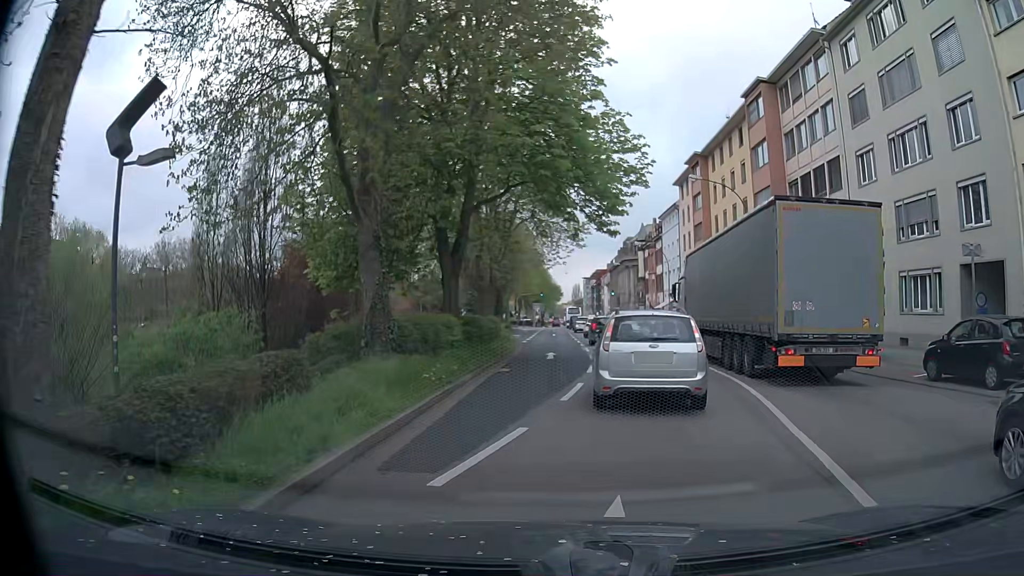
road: primary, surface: asphalt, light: Day
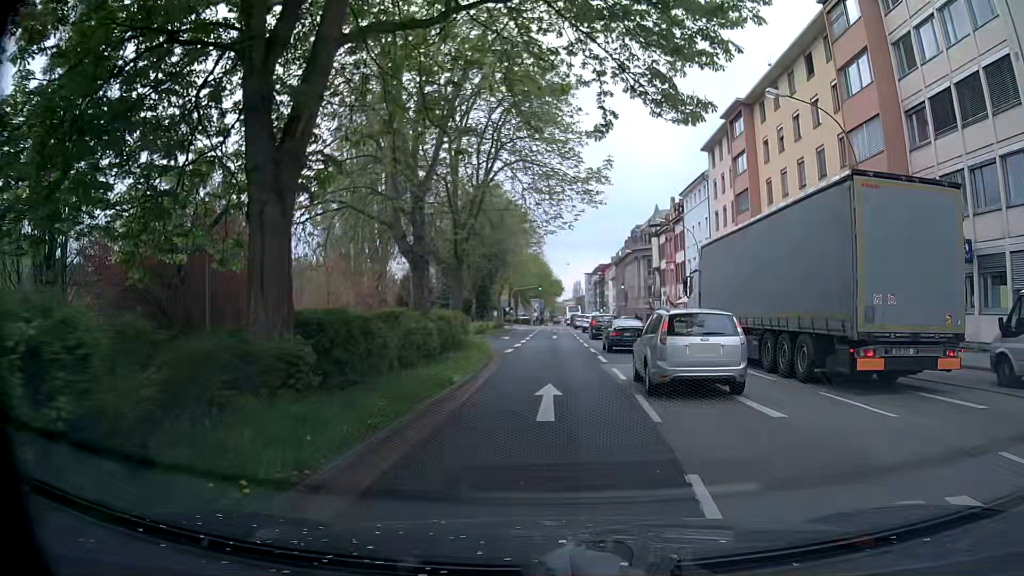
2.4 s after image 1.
(0.0, +15.0) m; -2°
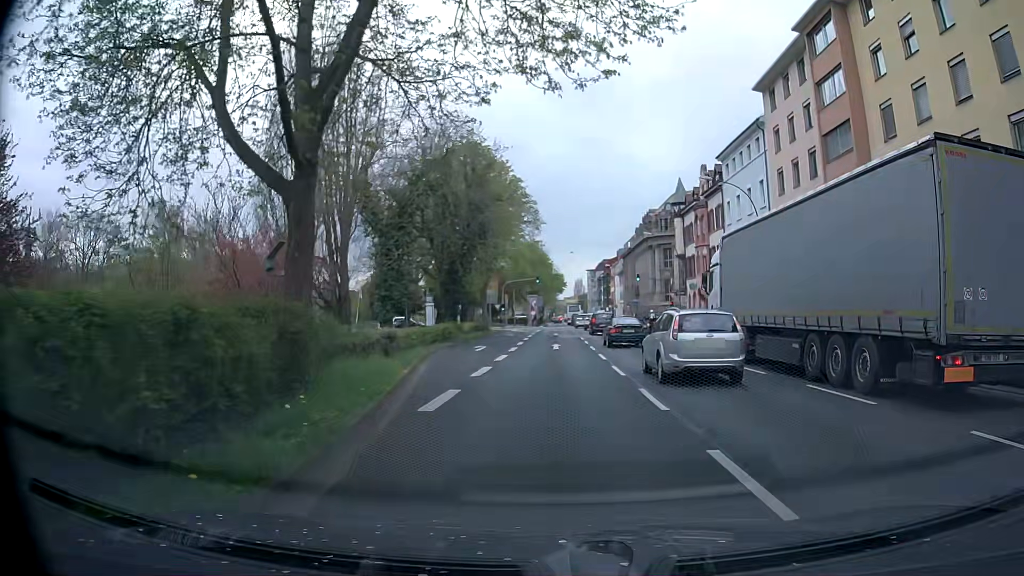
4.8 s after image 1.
(+0.6, +17.2) m; +2°
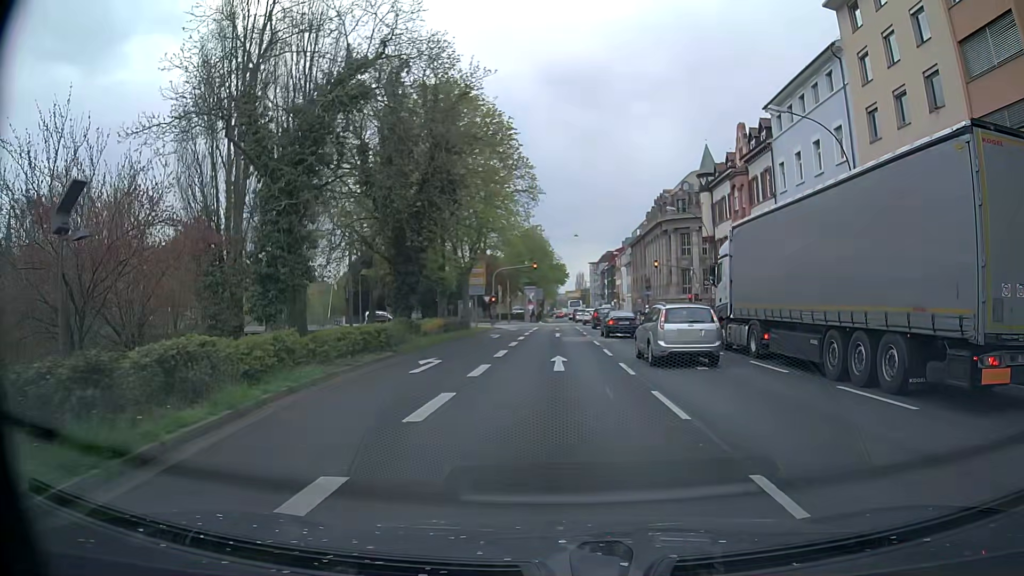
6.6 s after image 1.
(-0.1, +13.3) m; 0°
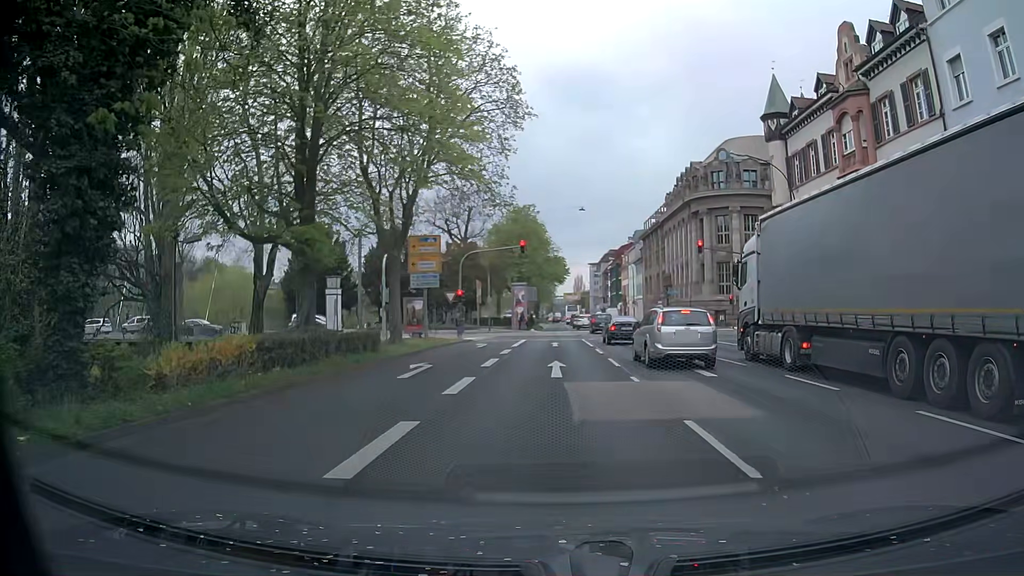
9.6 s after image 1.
(-0.2, +20.9) m; +1°
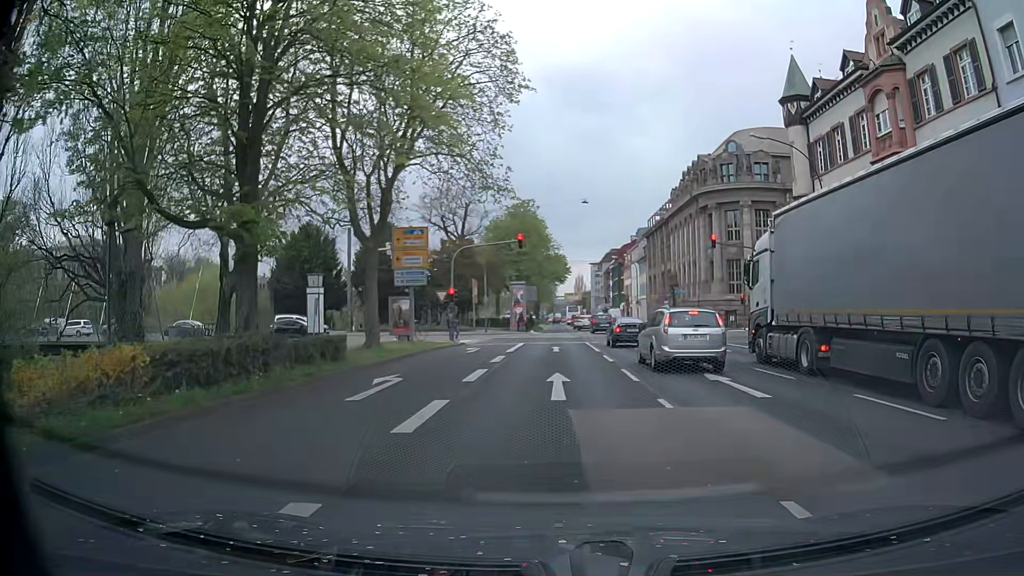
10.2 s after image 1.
(-0.1, +3.7) m; -1°
(0, +10) (0, +20) (0, +30) (0, +40) (0, +50) (0, +60) (0, +70) (0, +80) (0, +90) (0, +100) m
